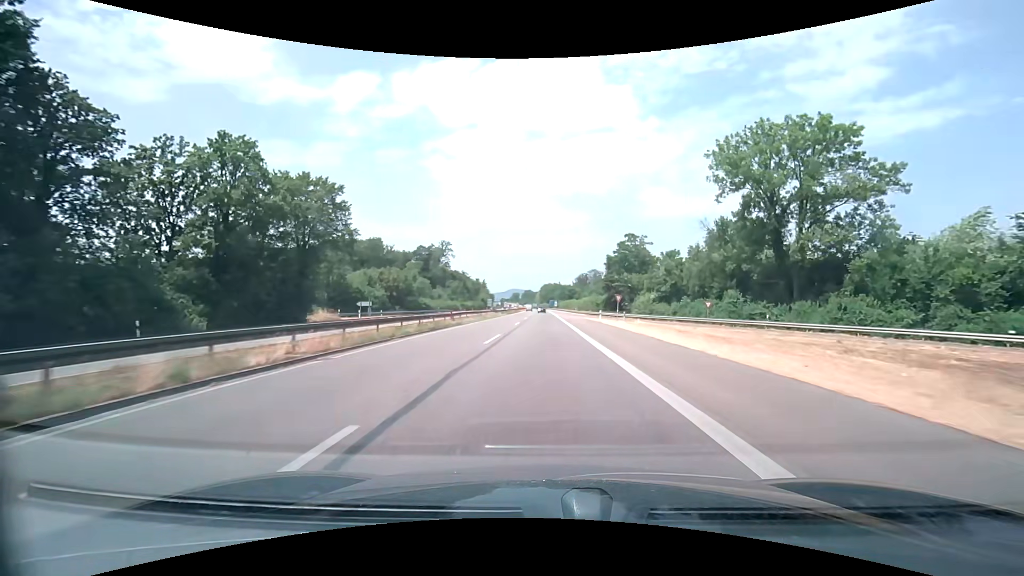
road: trunk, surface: asphalt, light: Day
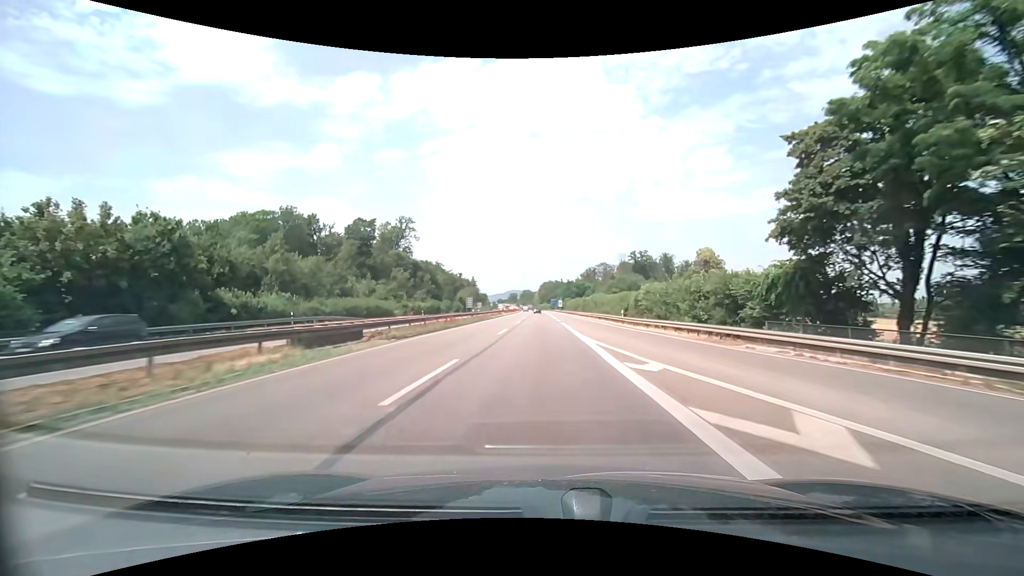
(0.0, +65.9) m; 0°
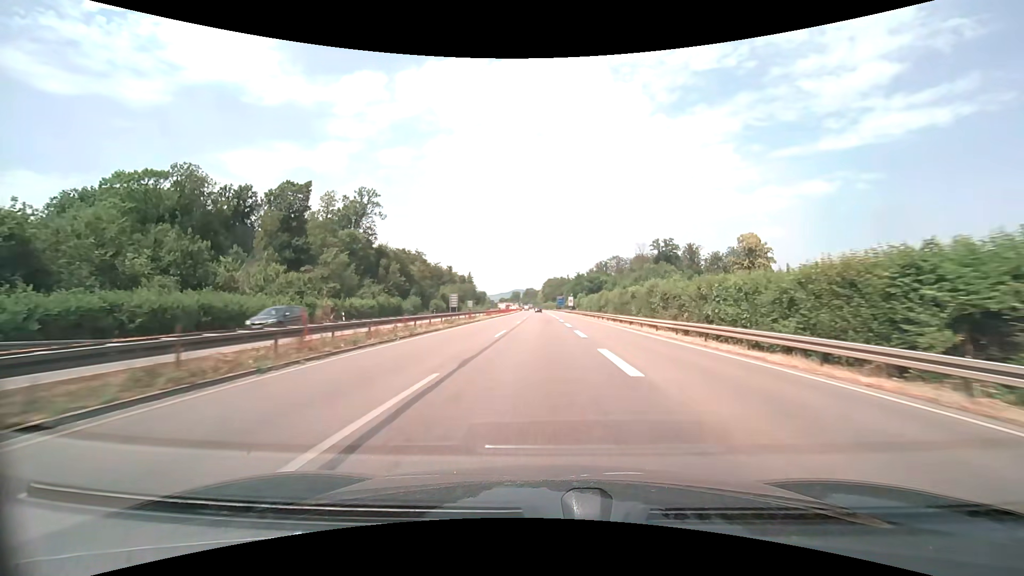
(-0.3, +39.6) m; -1°
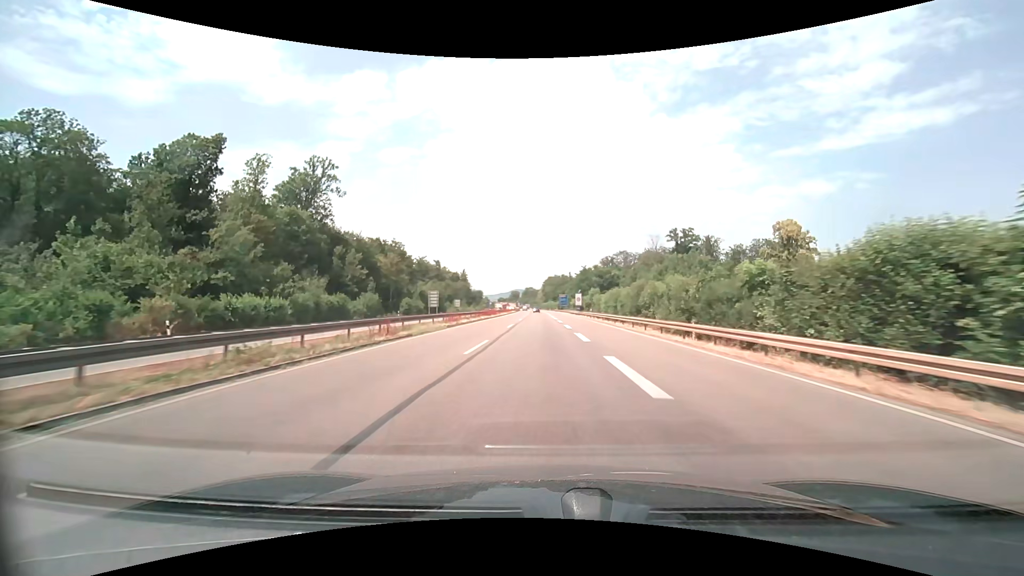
(0.0, +26.4) m; 0°
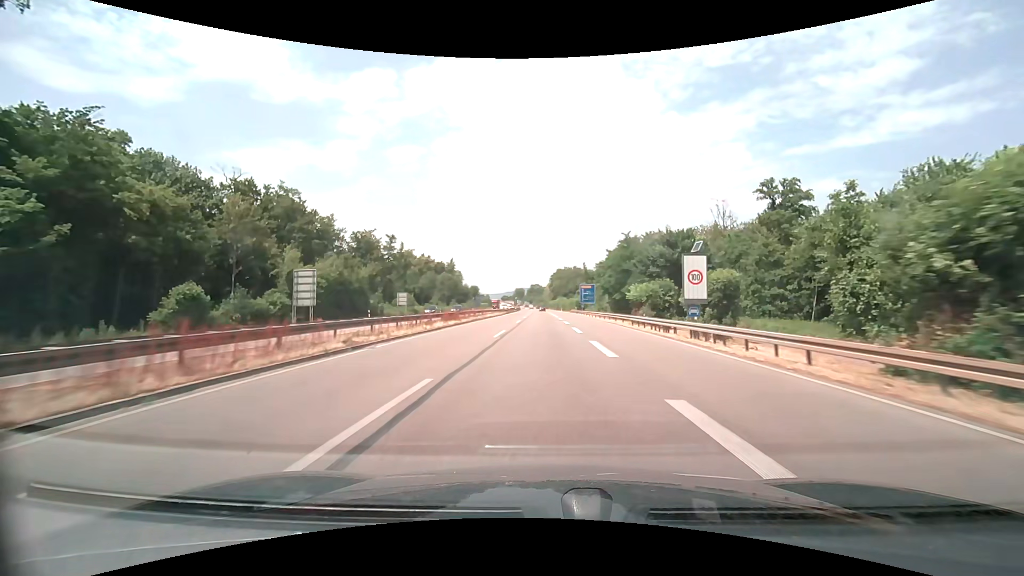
(-0.7, +66.1) m; -1°
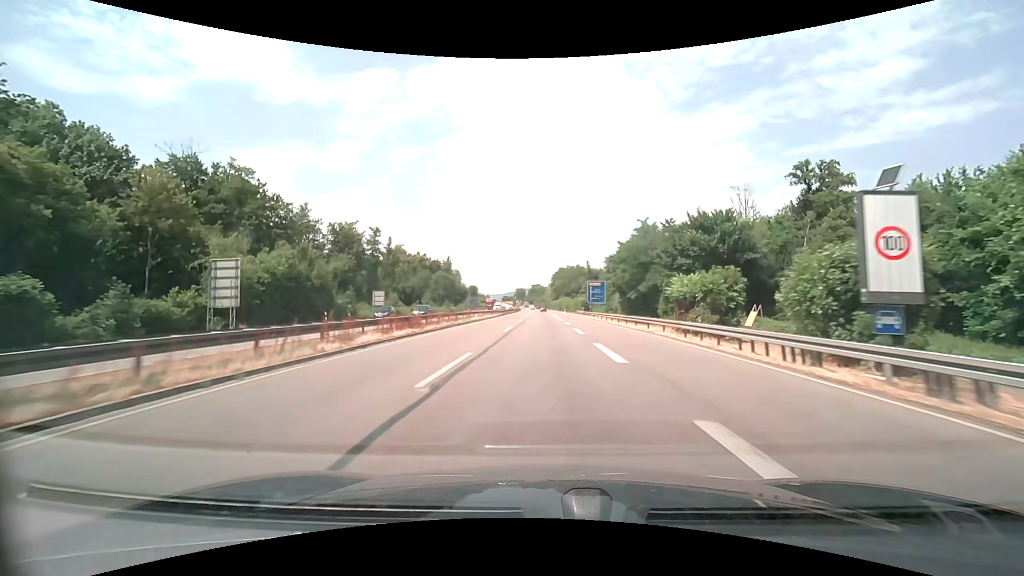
(0.0, +13.2) m; 0°
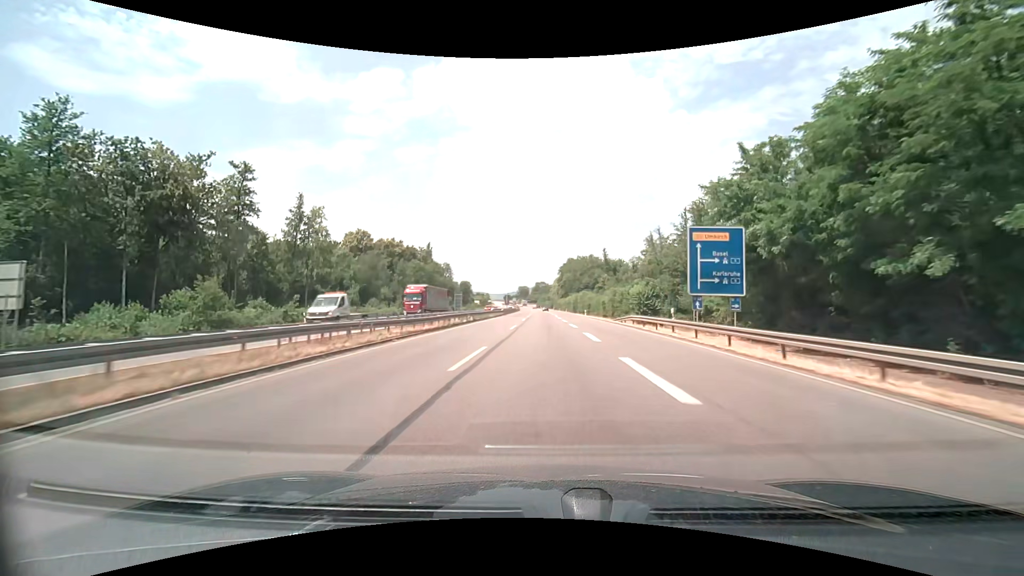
(-0.4, +53.0) m; -1°
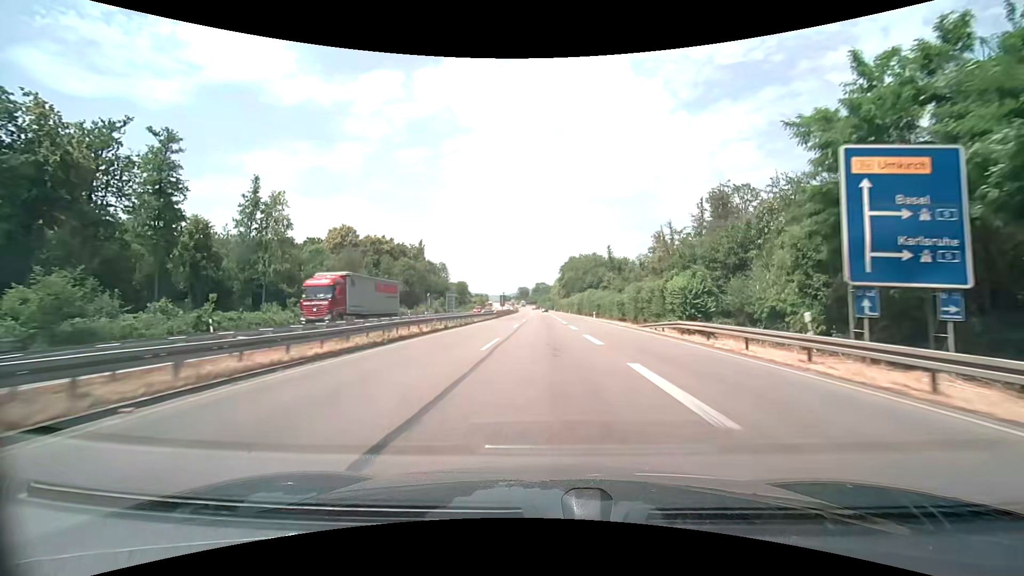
(0.0, +13.2) m; 0°
(0, +10) (0, +20) (0, +30) (0, +40) (0, +50) (0, +60) (0, +70) (0, +80) (0, +90) (0, +100) m
